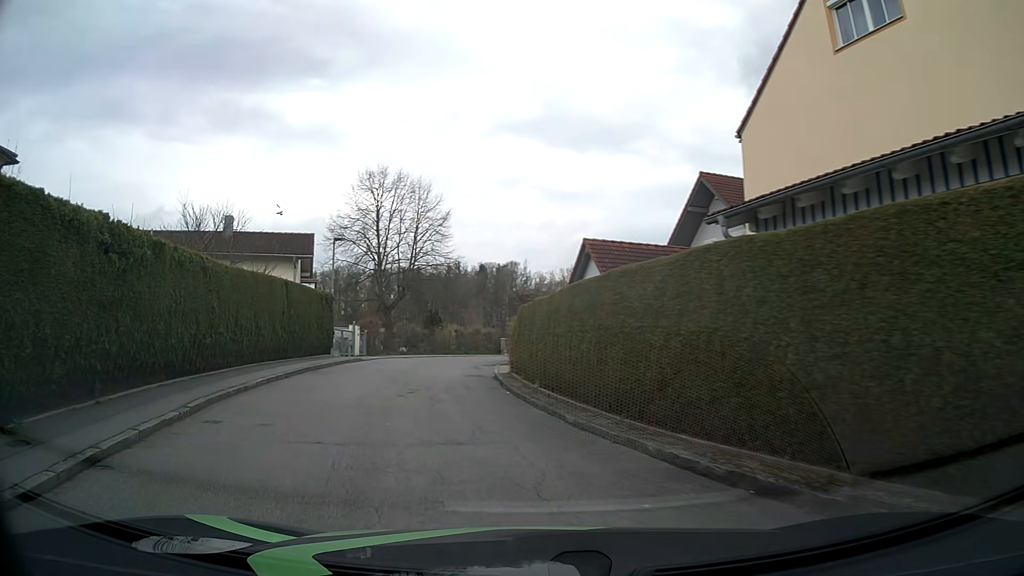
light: Day
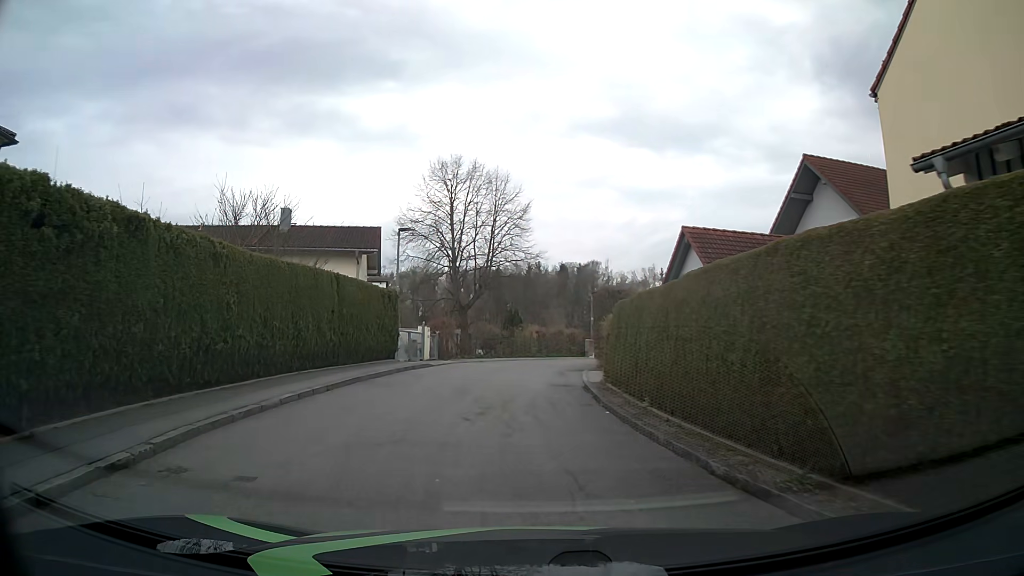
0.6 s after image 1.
(-0.2, +3.4) m; -7°
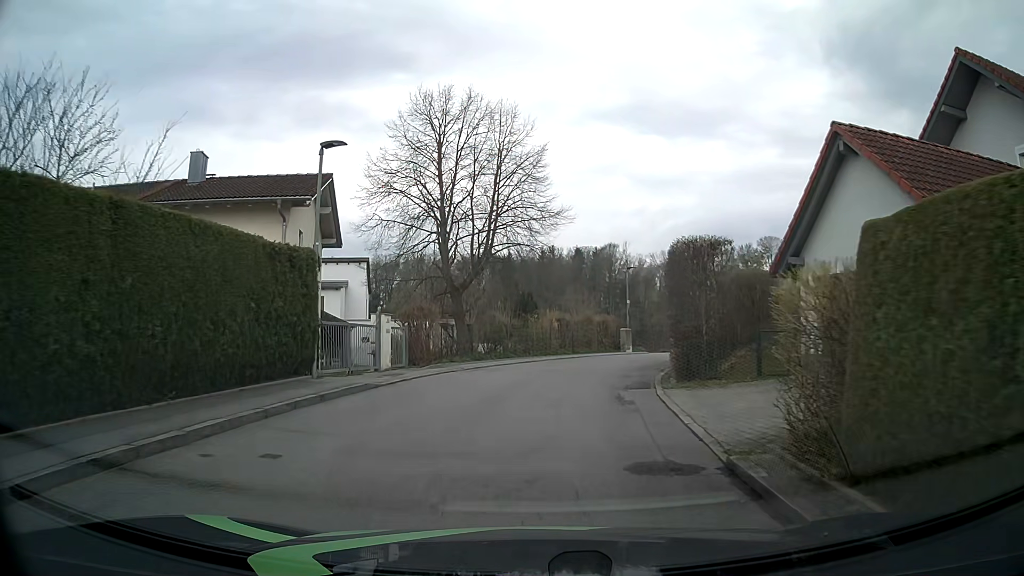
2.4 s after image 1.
(-0.3, +11.8) m; -1°
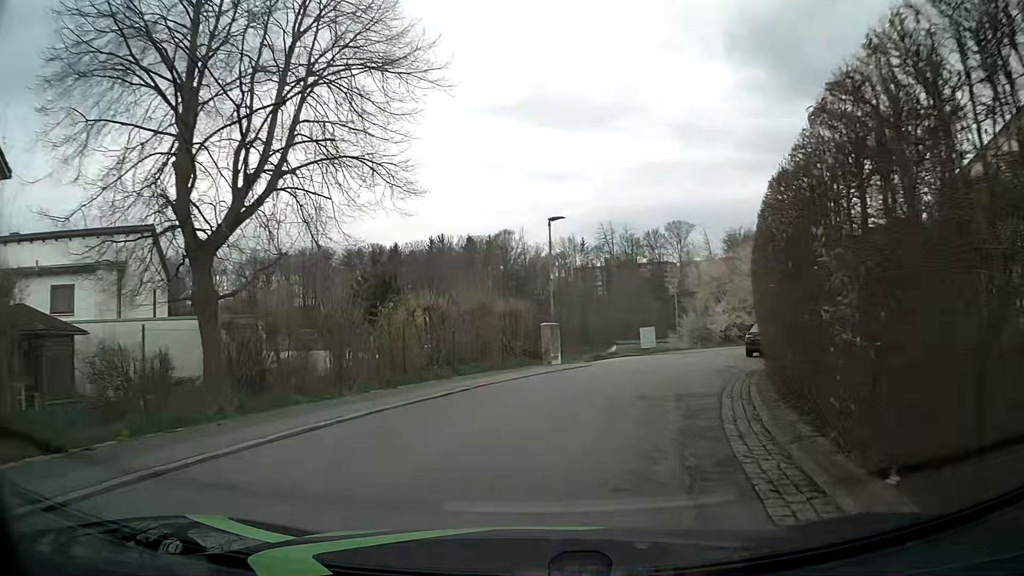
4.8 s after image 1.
(+1.0, +16.8) m; +8°
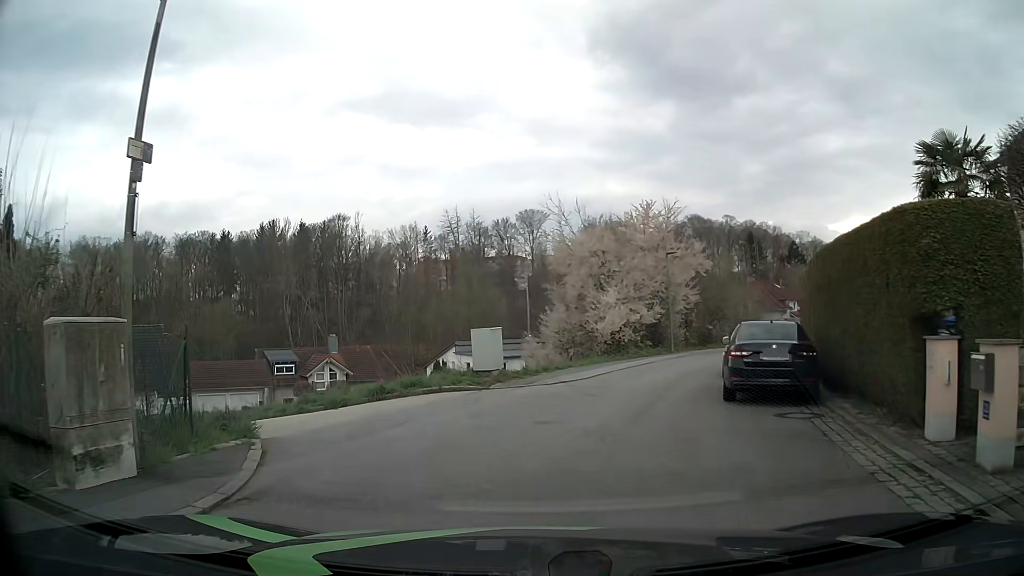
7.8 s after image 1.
(+3.0, +16.7) m; +14°
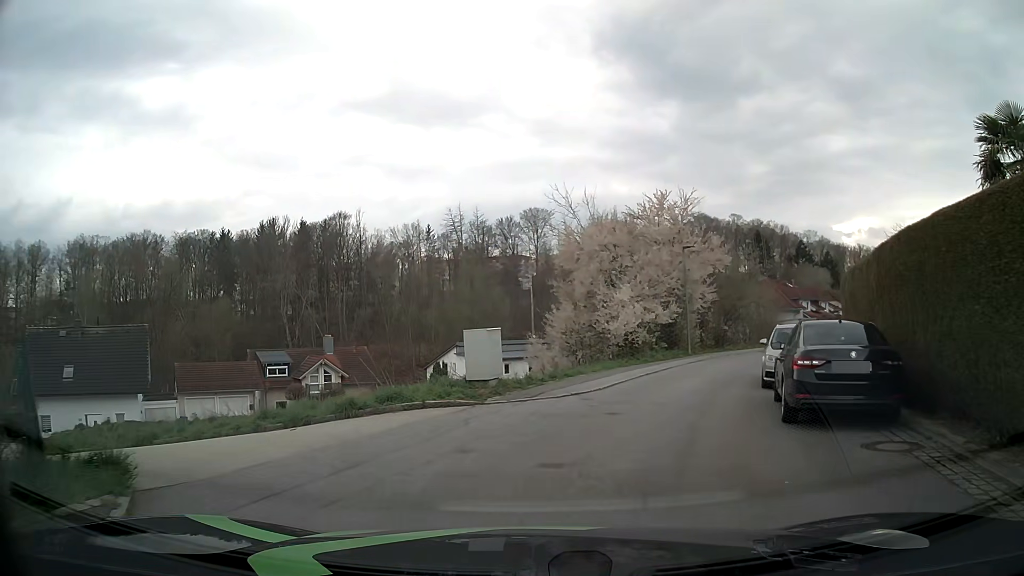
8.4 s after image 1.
(0.0, +2.9) m; 0°
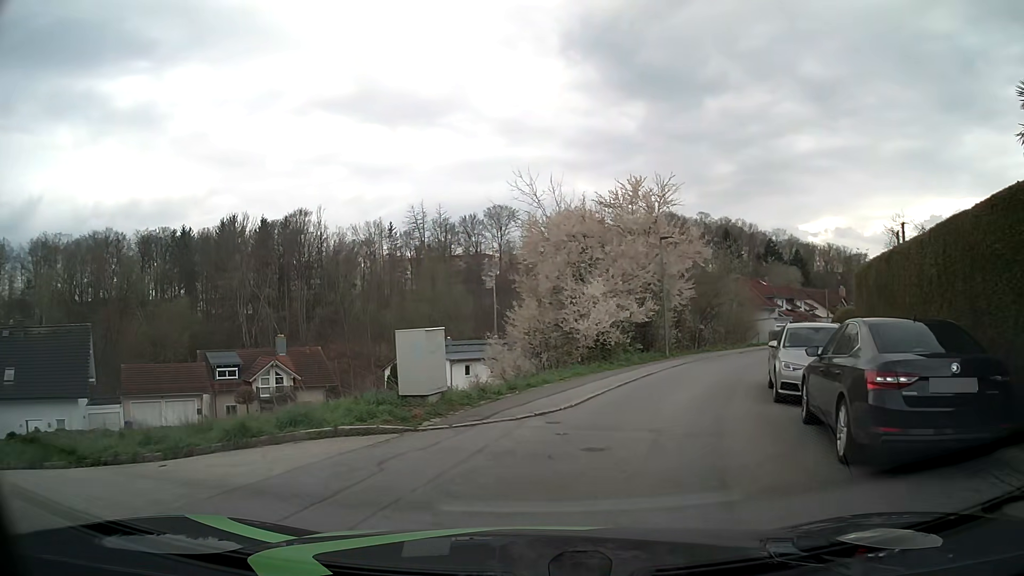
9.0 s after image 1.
(+0.1, +3.3) m; +2°
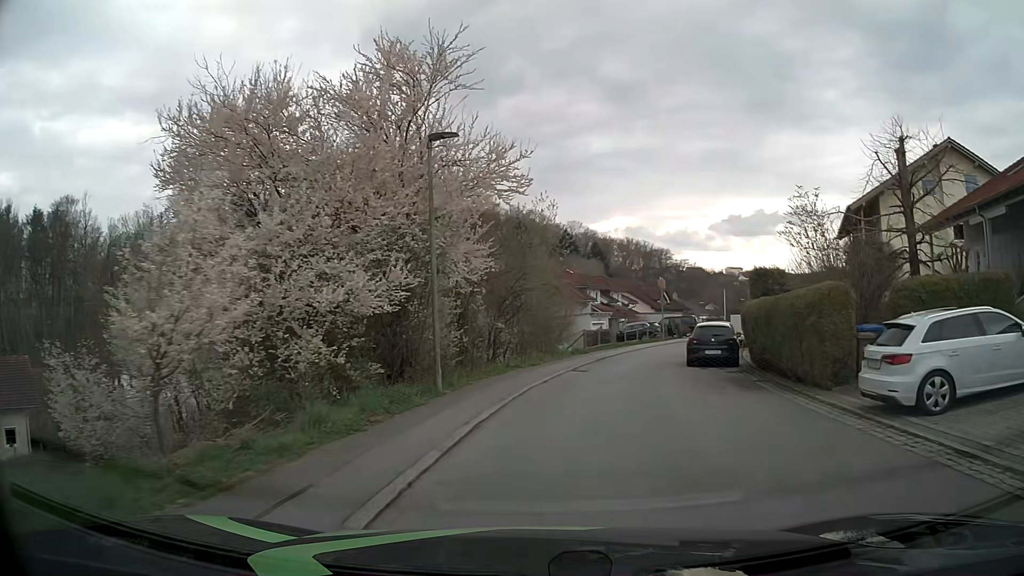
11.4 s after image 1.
(+2.8, +15.0) m; +19°
